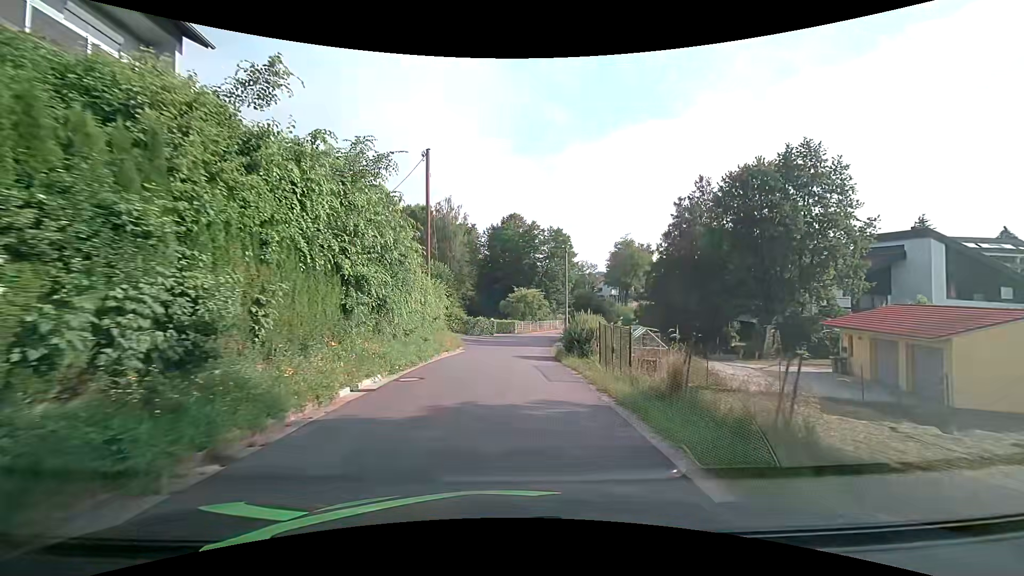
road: residential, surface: asphalt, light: Day
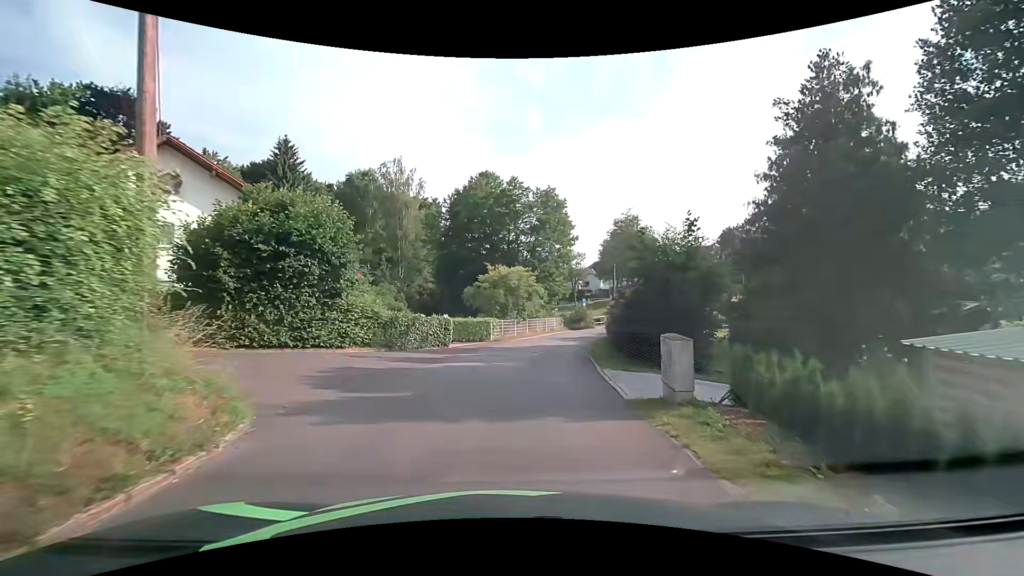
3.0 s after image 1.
(+0.3, +23.4) m; +2°
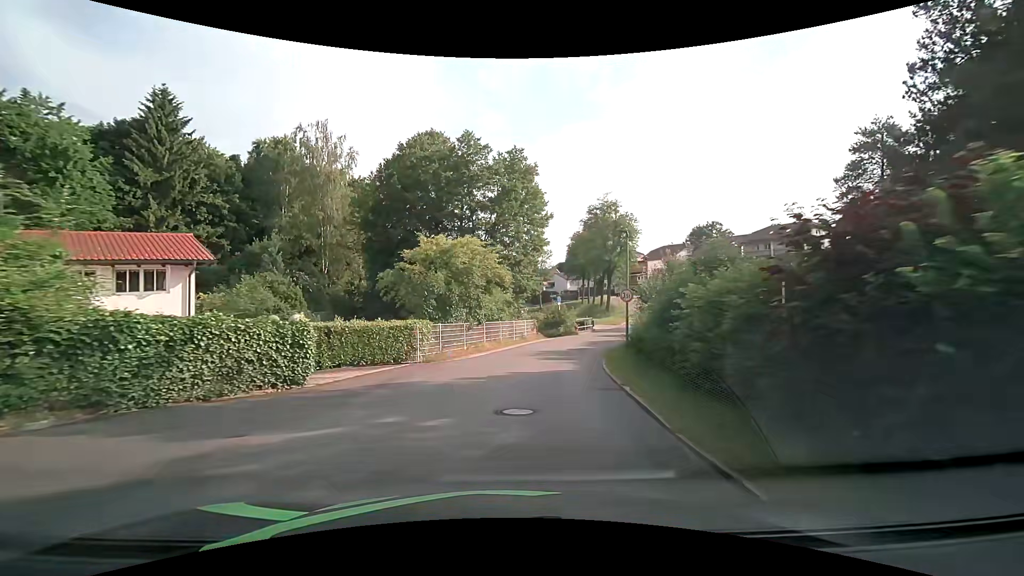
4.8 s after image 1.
(+0.6, +14.0) m; +4°
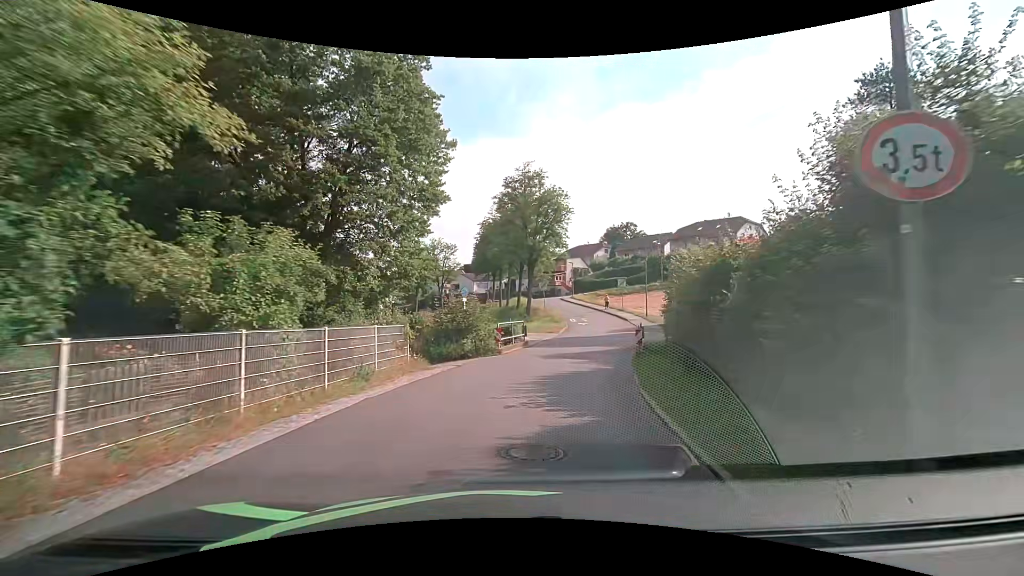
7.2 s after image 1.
(+1.7, +18.5) m; +11°
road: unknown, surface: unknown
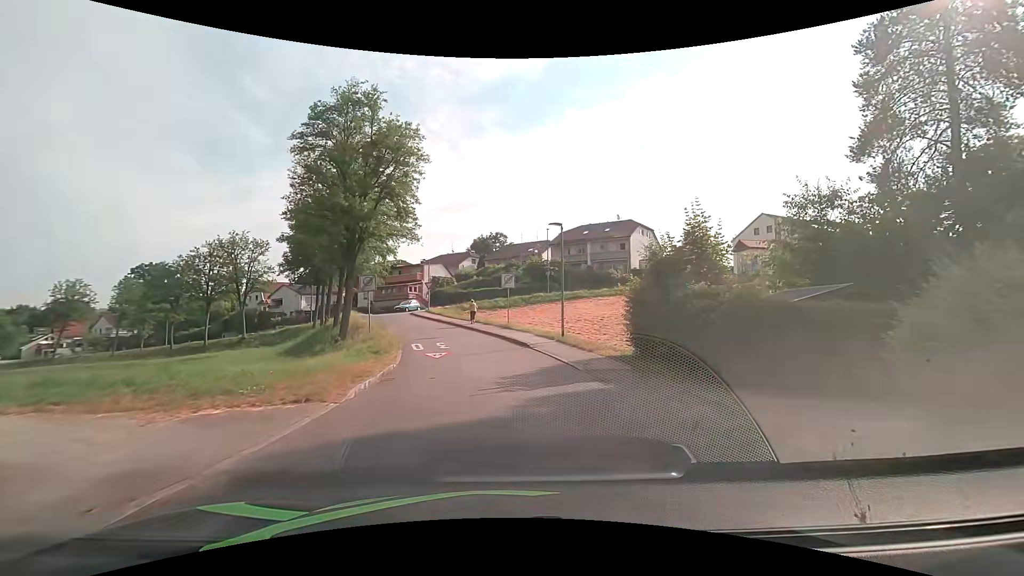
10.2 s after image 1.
(+3.2, +22.1) m; +16°
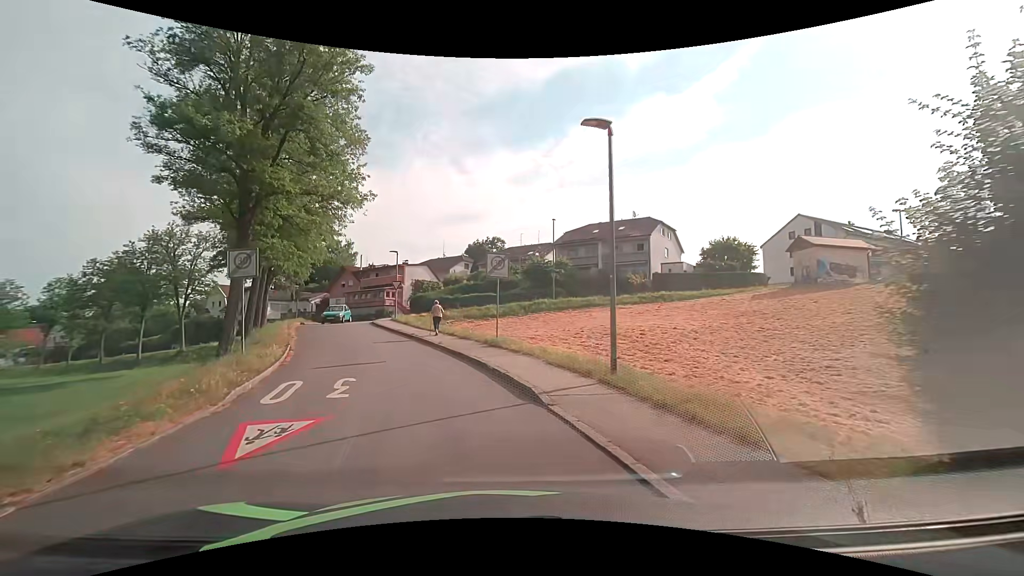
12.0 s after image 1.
(+0.3, +12.1) m; 0°
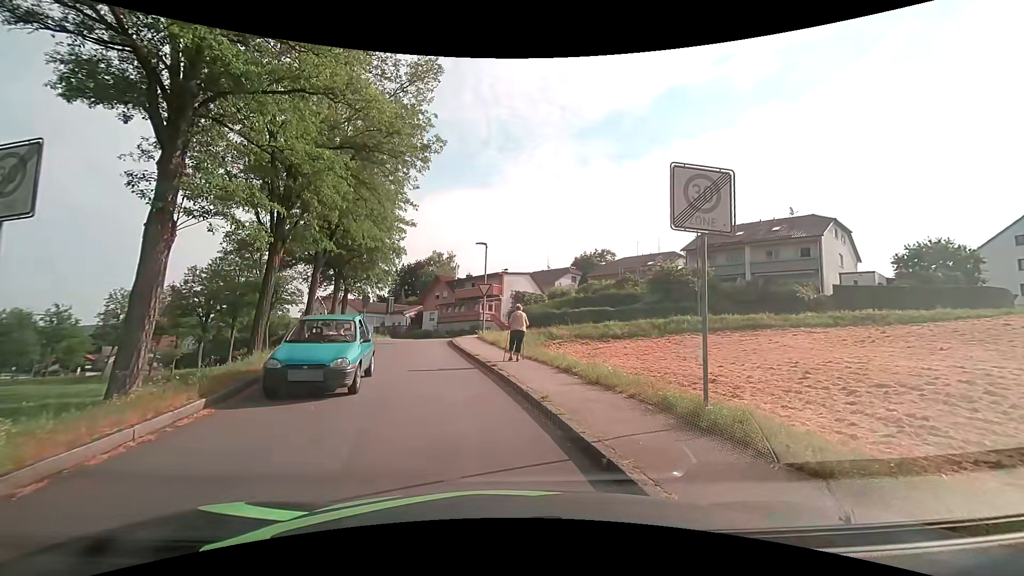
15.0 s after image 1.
(-1.0, +10.4) m; -12°
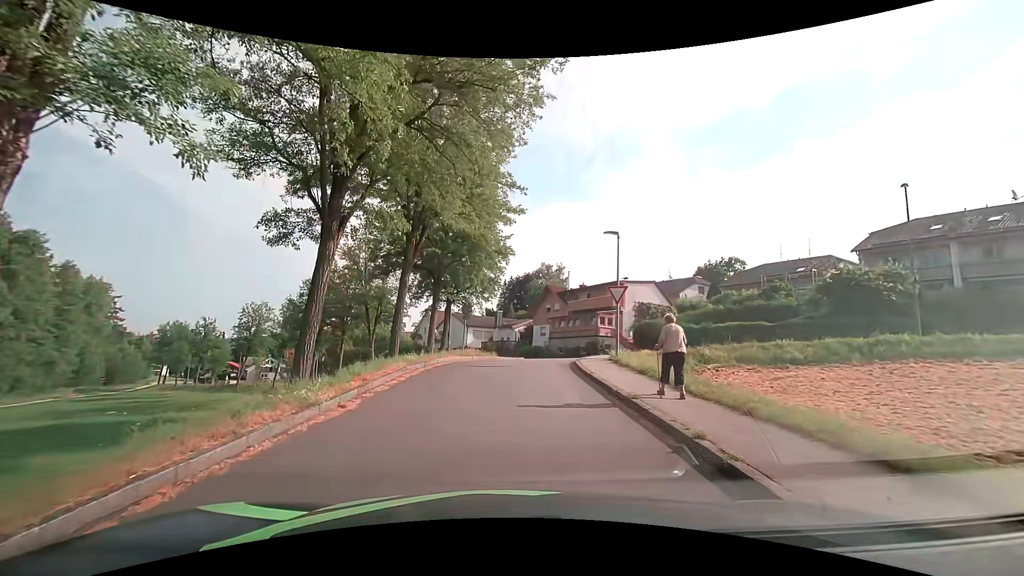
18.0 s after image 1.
(-0.8, +7.1) m; -12°
(0, +10) (0, +20) (+4, +29) (+12, +34) (+21, +29) (+30, +24) (+39, +20) (+48, +16) (+58, +14) (+68, +12) m
